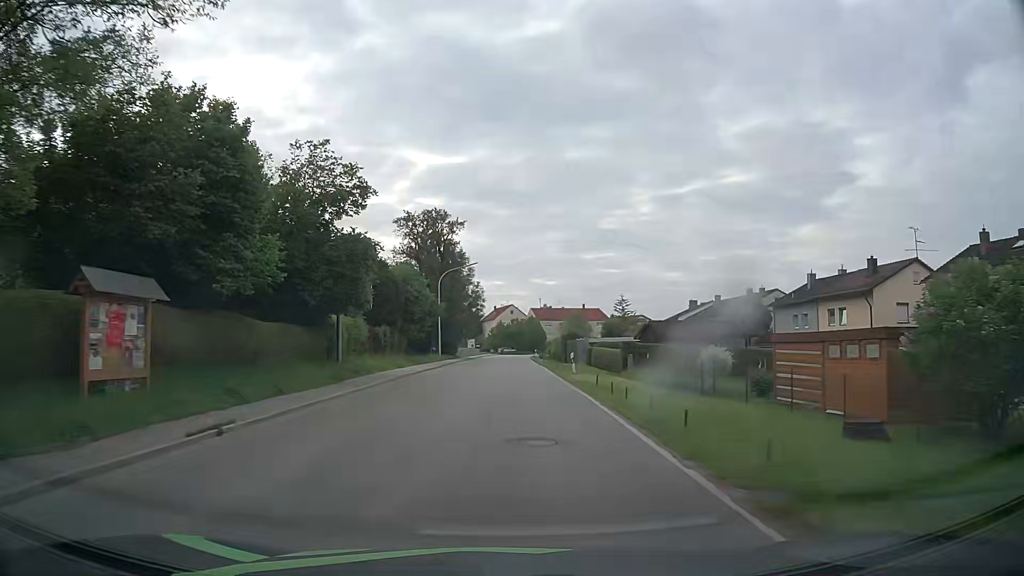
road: secondary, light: Day
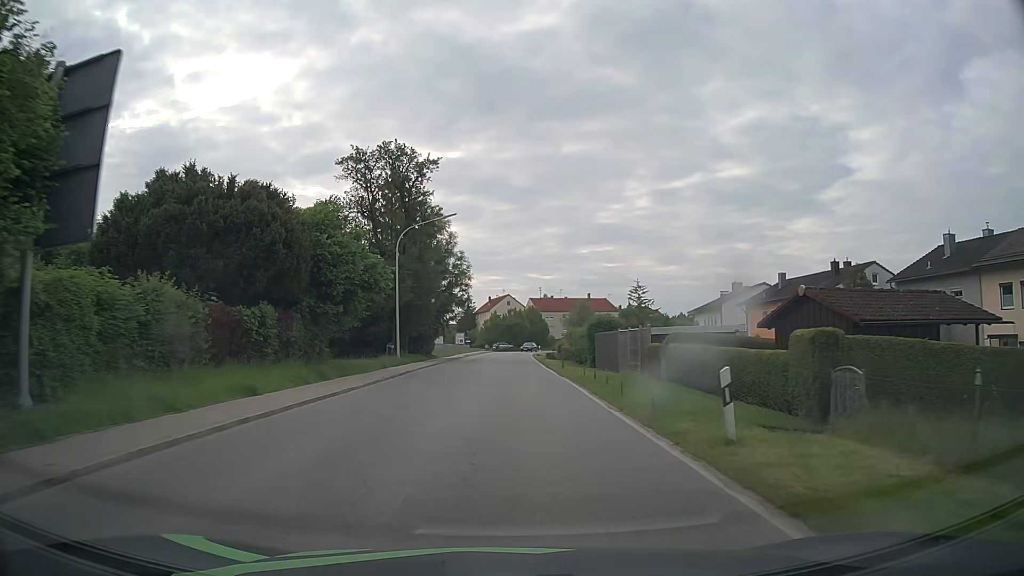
(+0.1, +21.0) m; 0°
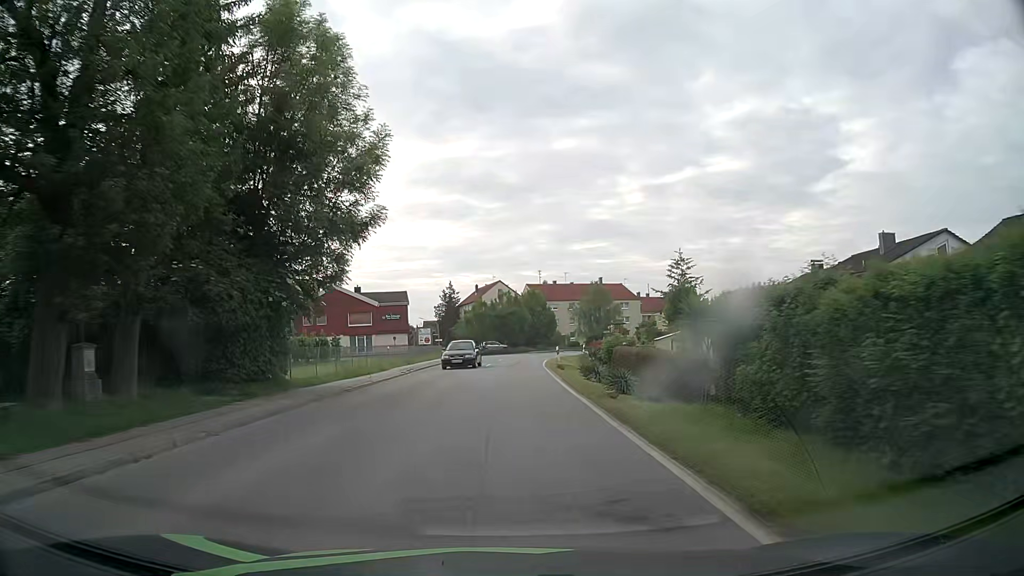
(+0.2, +35.3) m; +1°
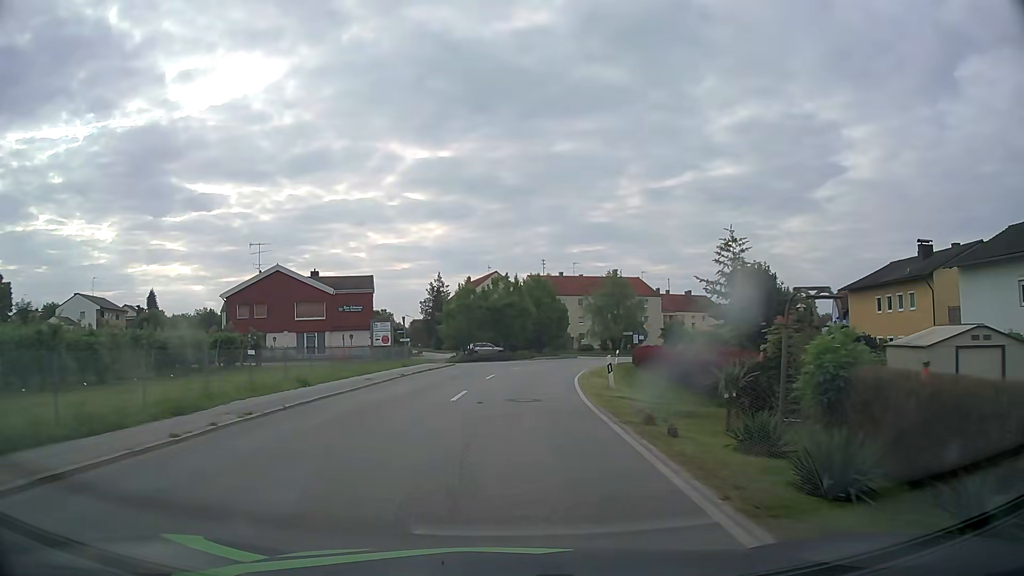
(0.0, +21.0) m; 0°
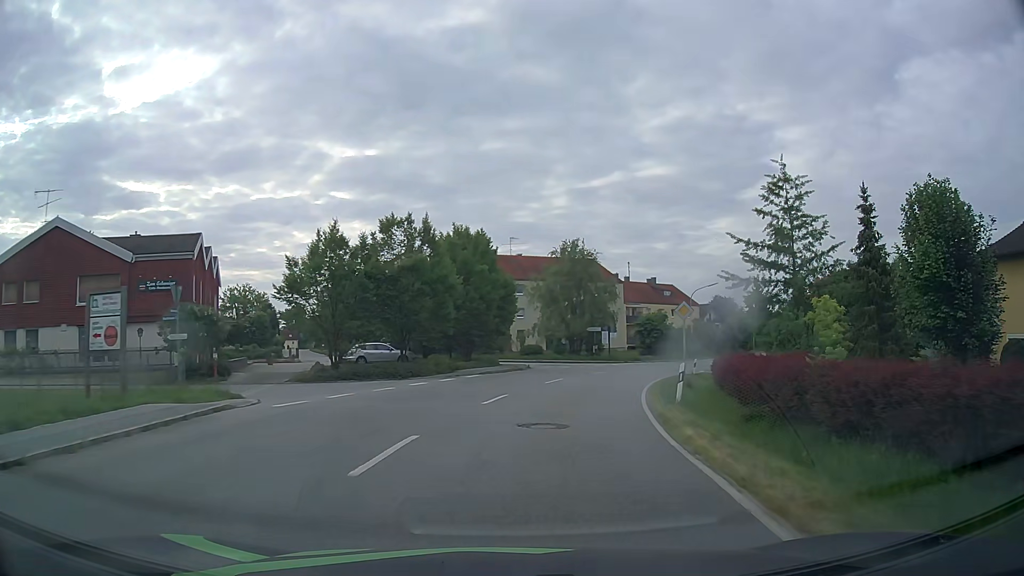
(+1.0, +26.8) m; +7°
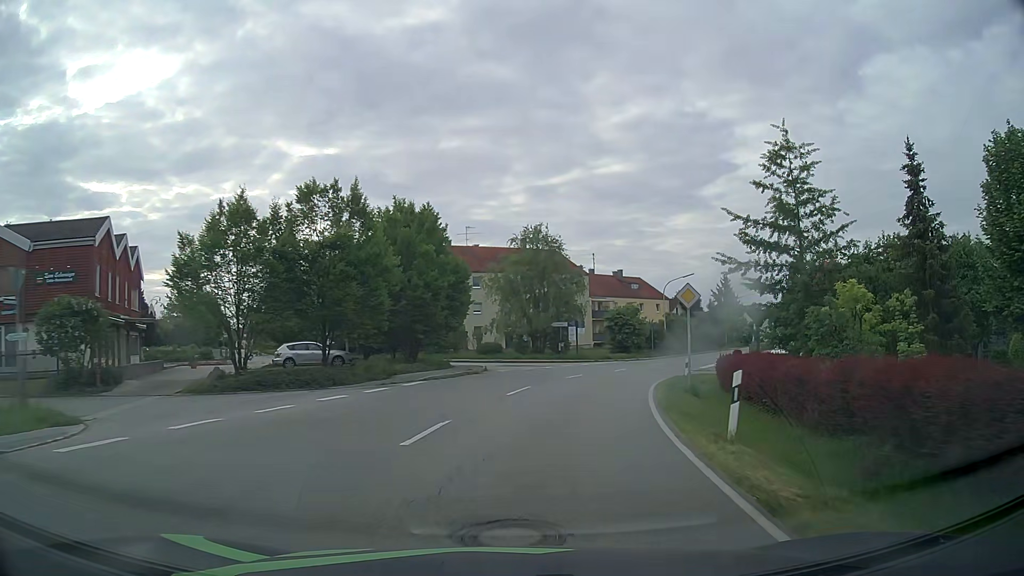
(+0.2, +6.6) m; +3°
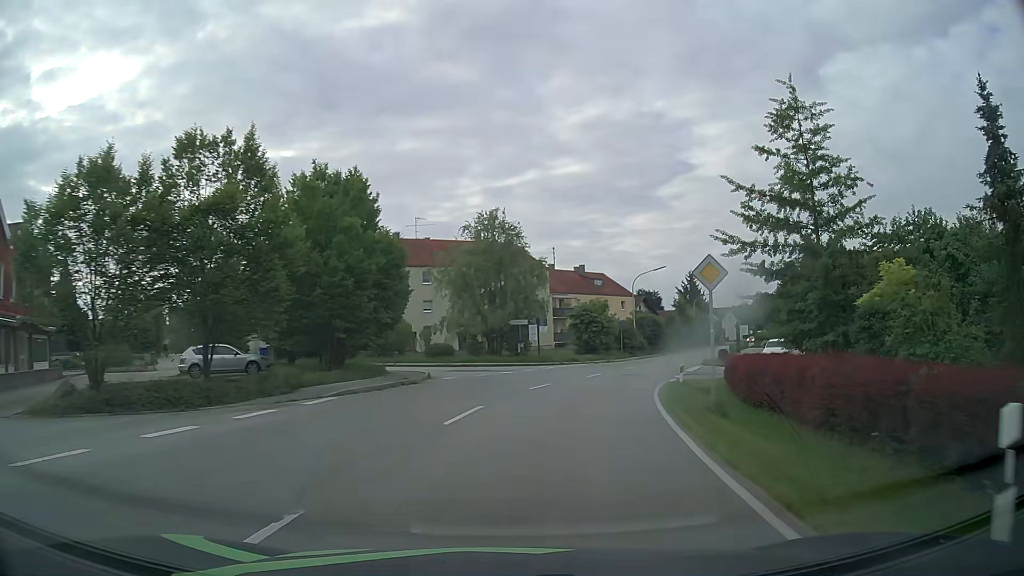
(+0.2, +6.6) m; +4°
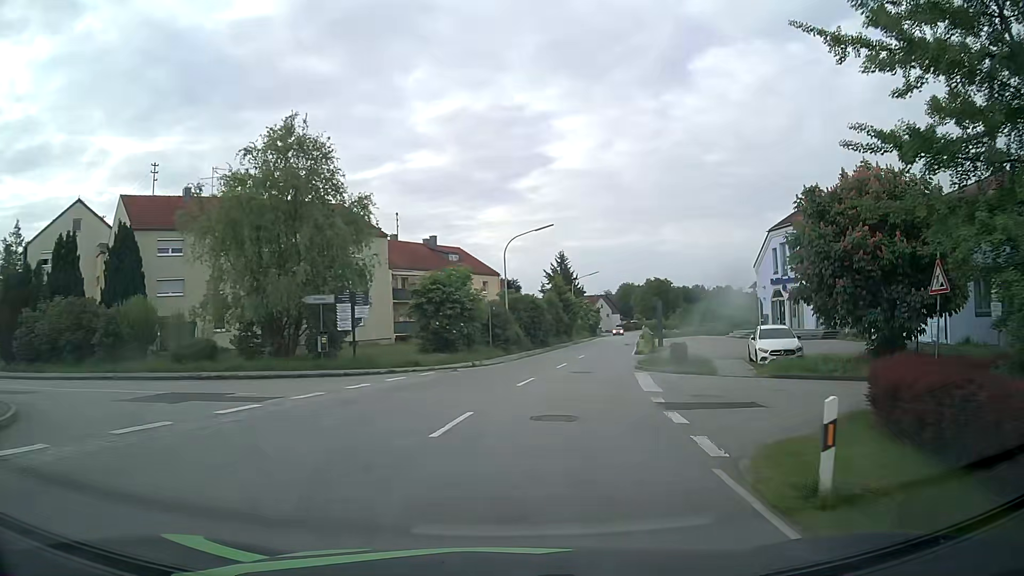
(+2.2, +19.6) m; +13°
(0, +10) (+2, +20) (+3, +30) (+5, +40) (+7, +49) (+9, +59) (+11, +69) (+13, +79) (+15, +89) (+17, +98) m
